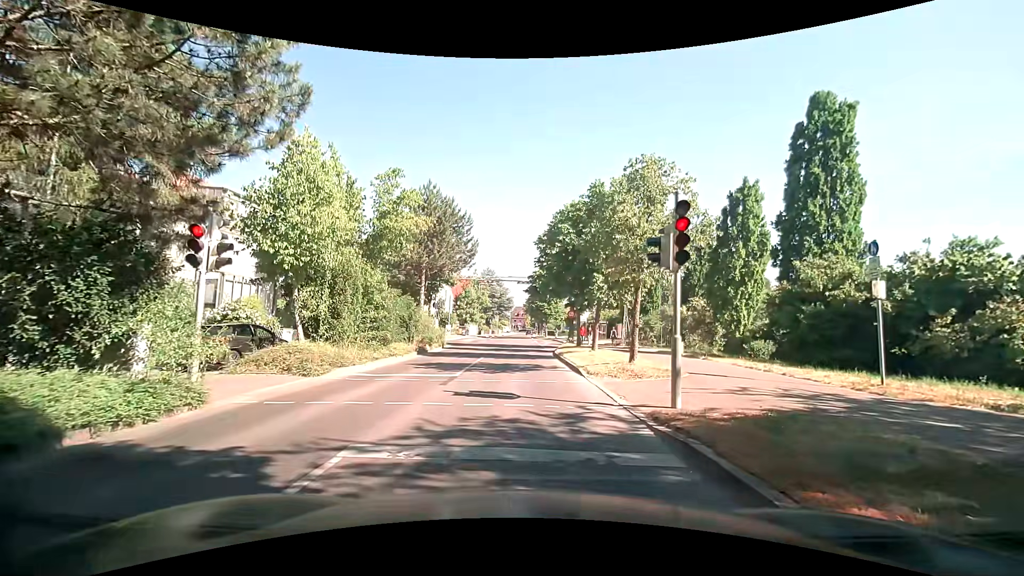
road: tertiary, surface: asphalt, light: Day
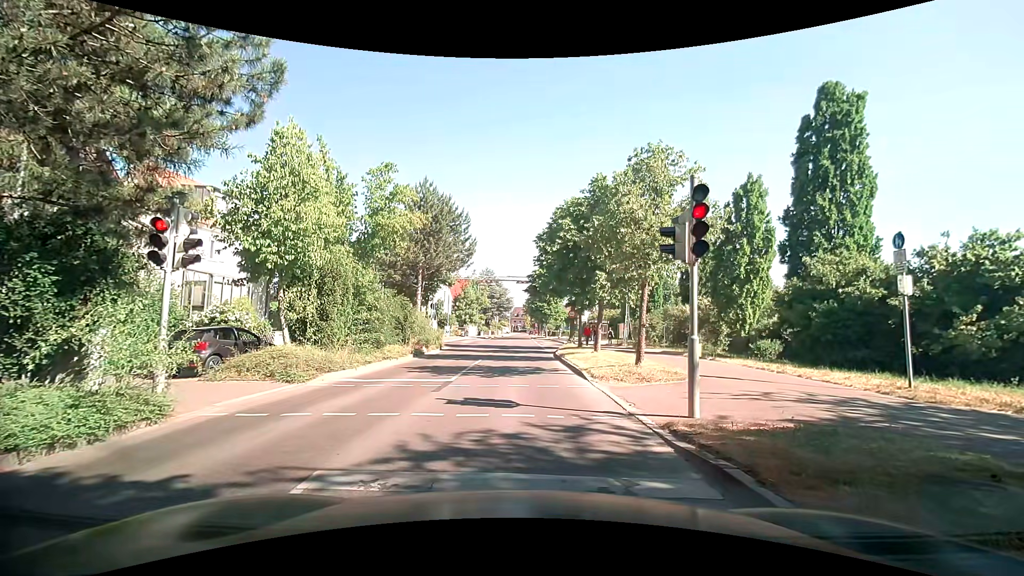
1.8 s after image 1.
(0.0, +0.8) m; 0°
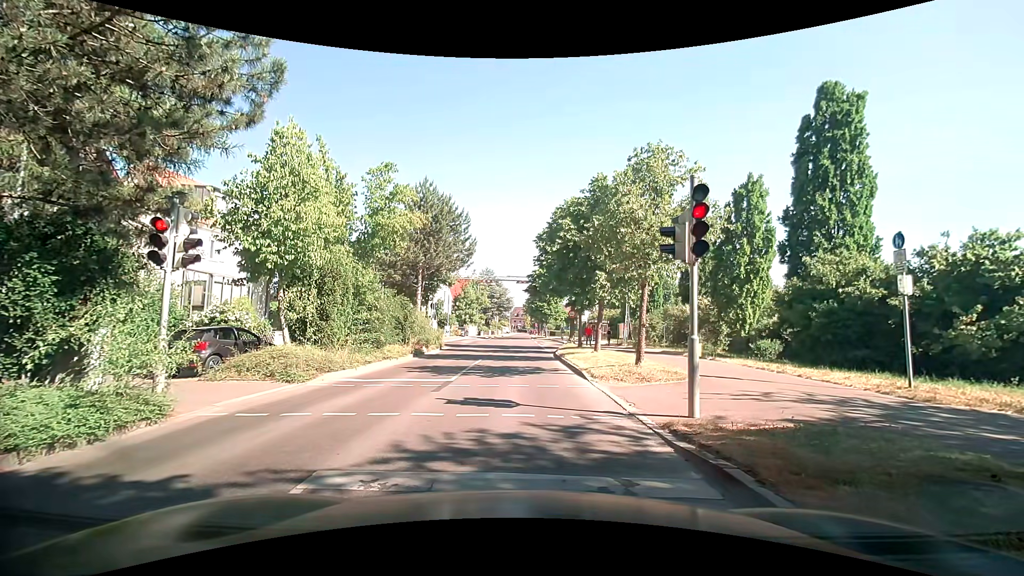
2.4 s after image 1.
(0.0, 0.0) m; 0°
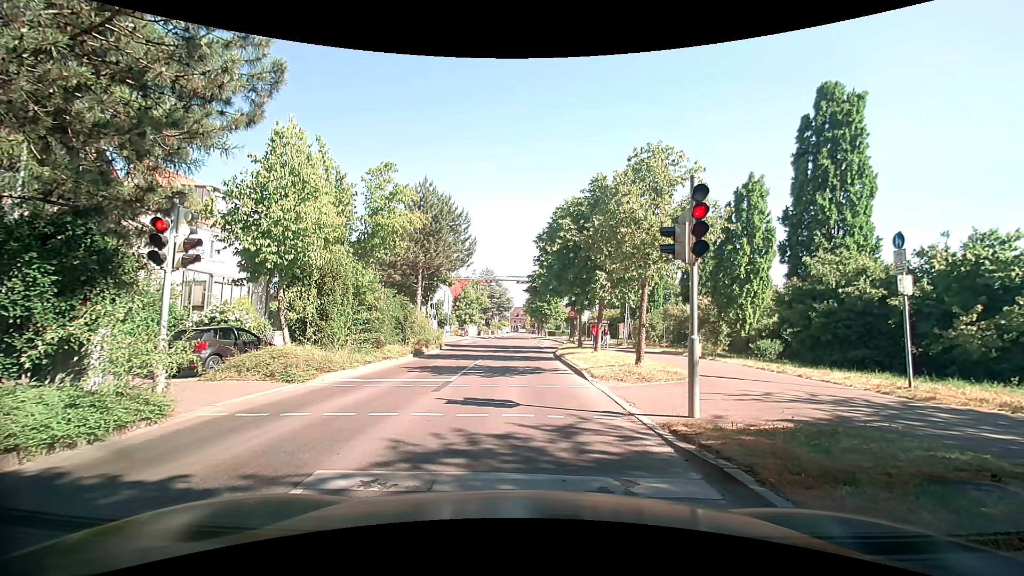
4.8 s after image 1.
(0.0, 0.0) m; 0°
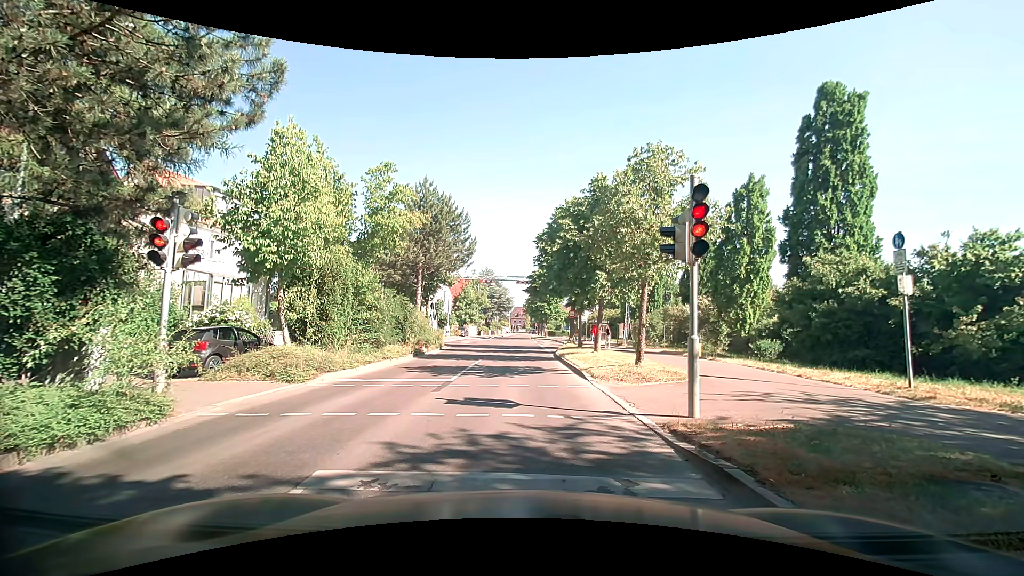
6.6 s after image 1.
(0.0, 0.0) m; 0°
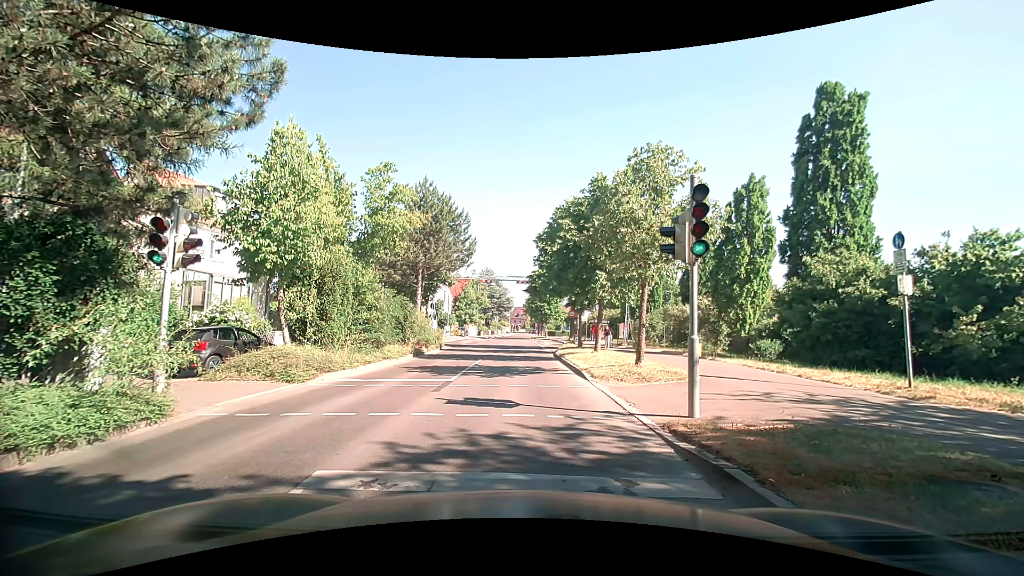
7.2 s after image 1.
(0.0, 0.0) m; 0°
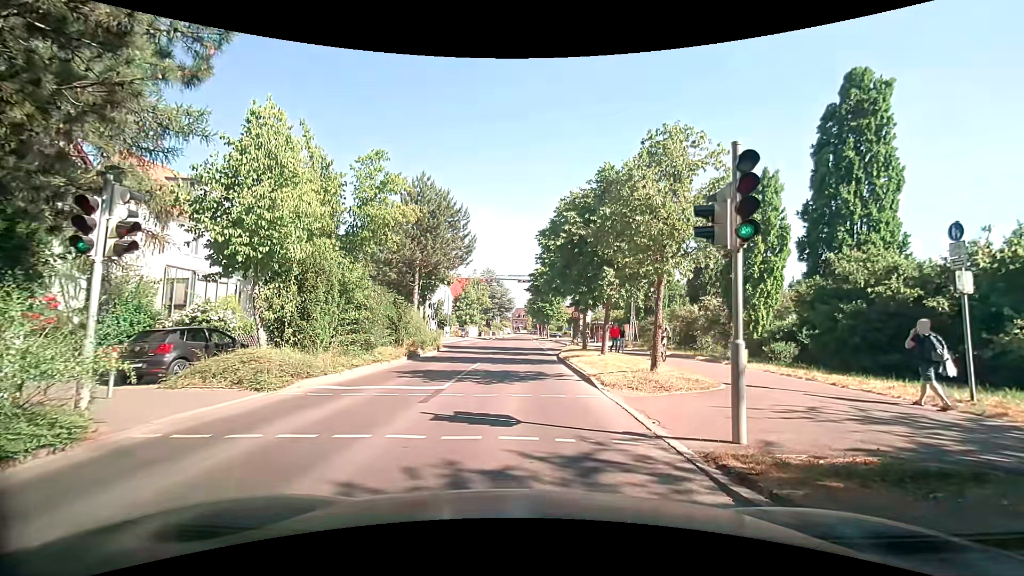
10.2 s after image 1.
(0.0, +1.6) m; +1°
